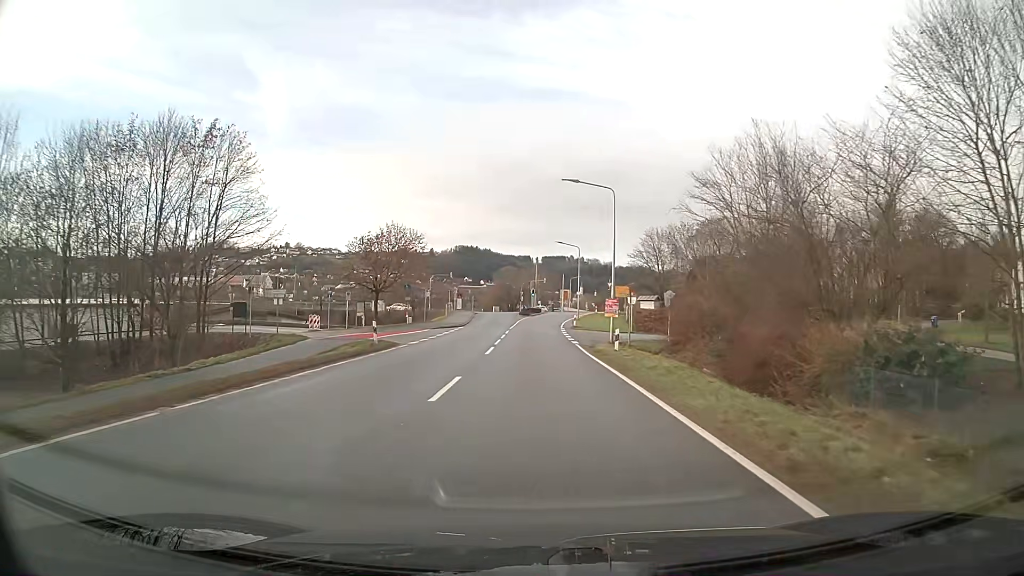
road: secondary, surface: asphalt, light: Day
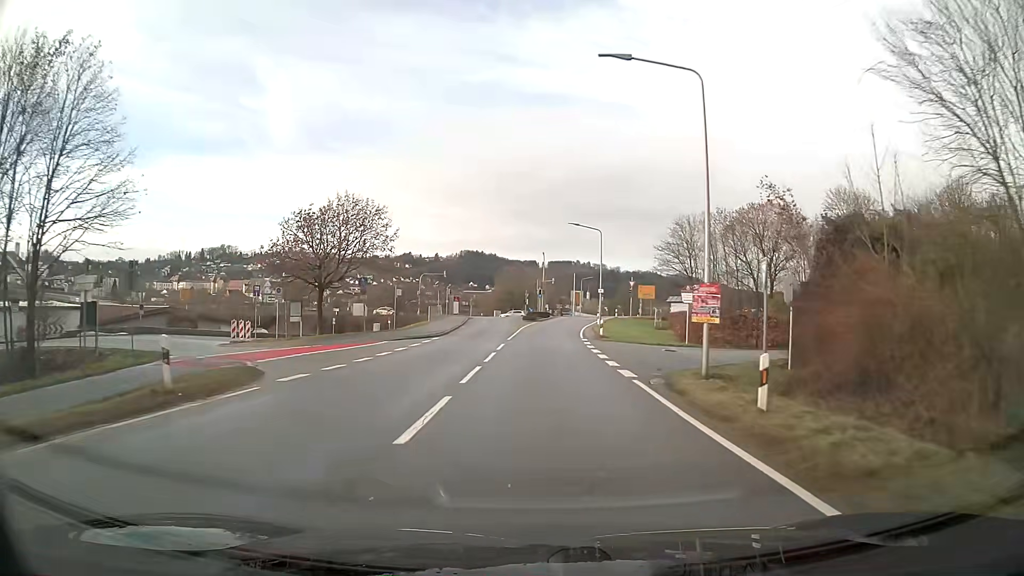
(0.0, +15.7) m; 0°
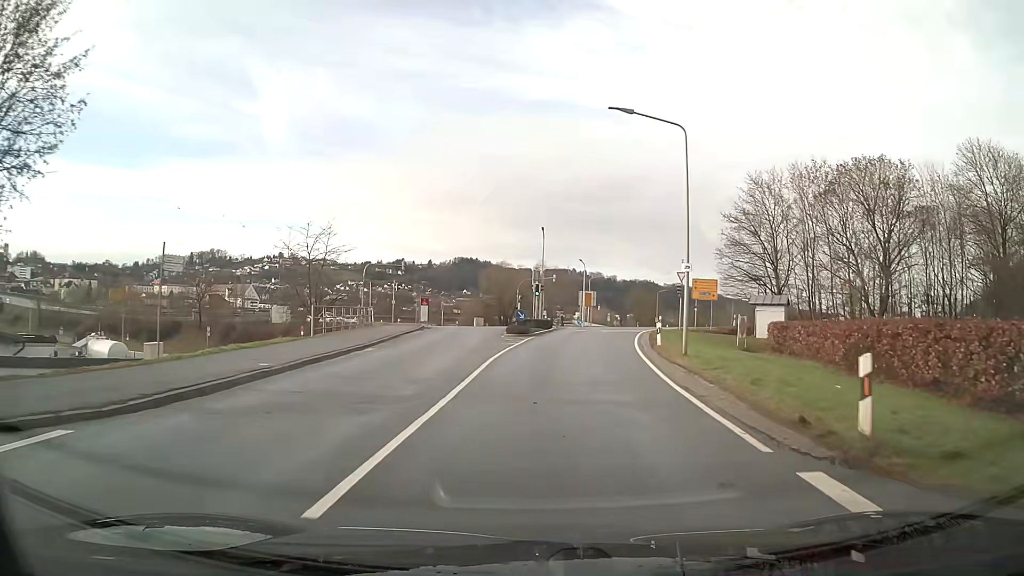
(+0.1, +28.9) m; 0°
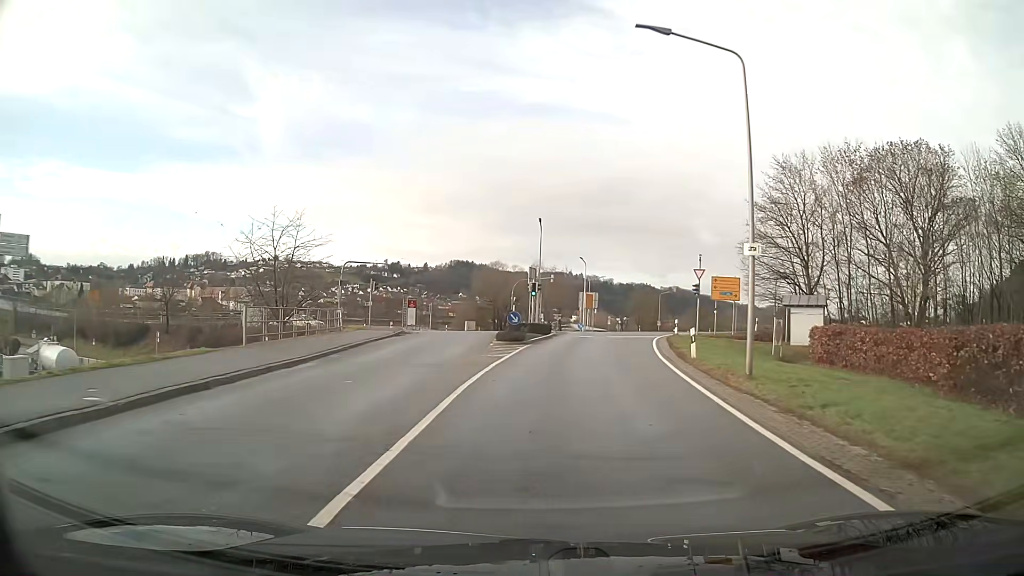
(0.0, +6.5) m; +1°
(0, +10) (+1, +20) (+2, +30) (+3, +40) (+3, +50) (-1, +59) (-8, +65) (-18, +69) (-27, +73) (-36, +77) m
